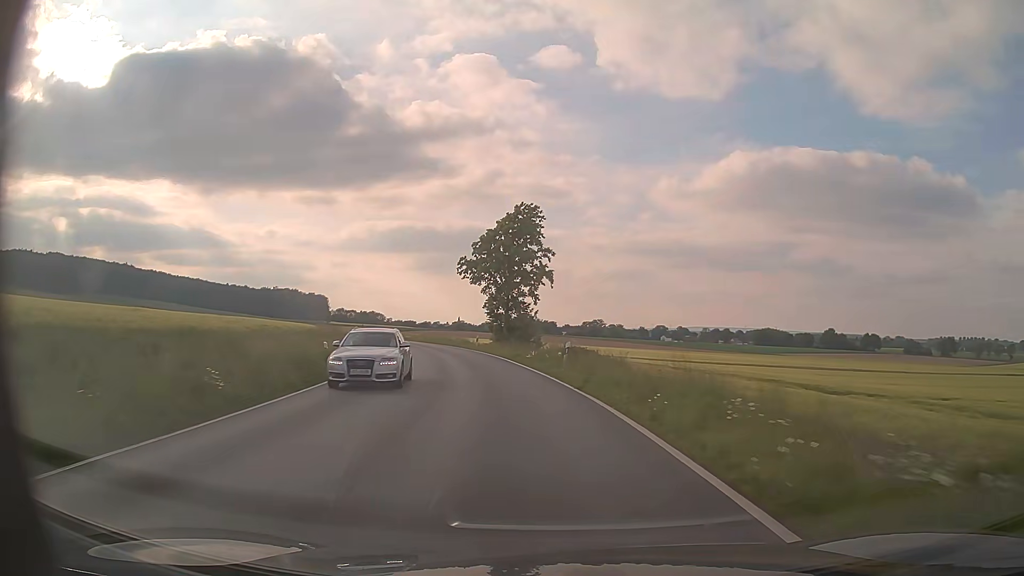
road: primary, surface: asphalt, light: Day
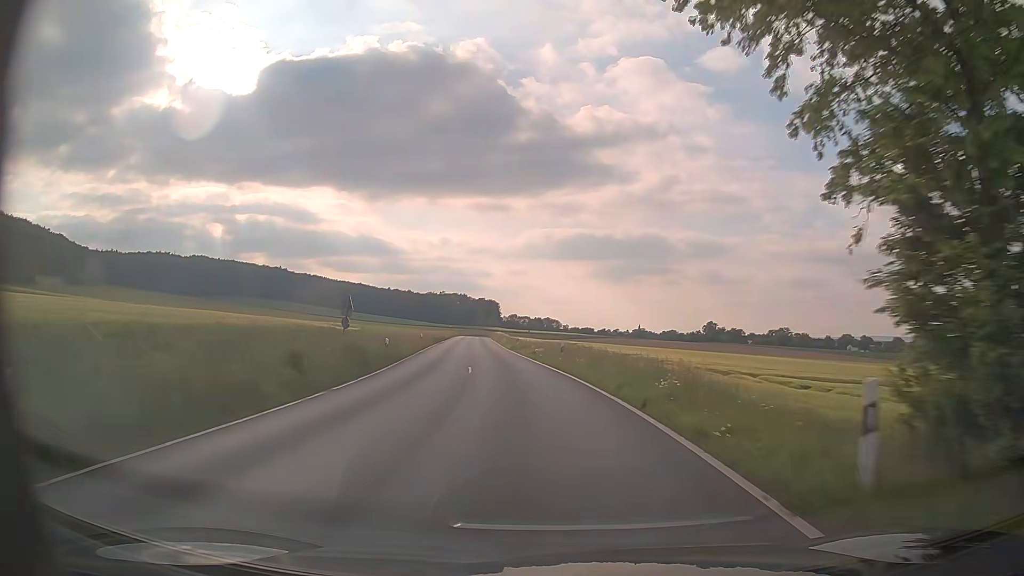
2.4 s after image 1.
(-5.9, +43.8) m; -15°
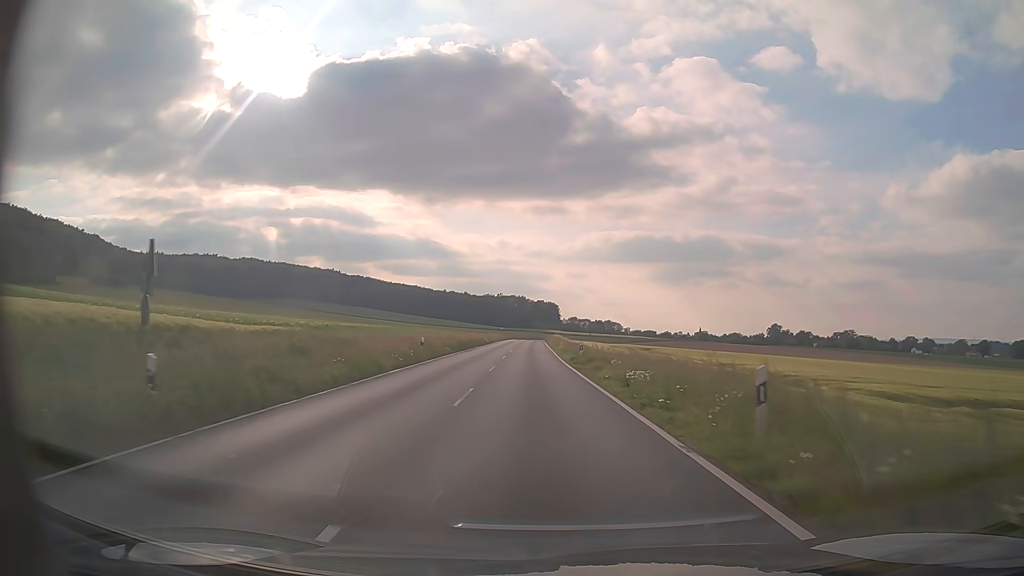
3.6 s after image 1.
(-1.1, +22.1) m; -5°
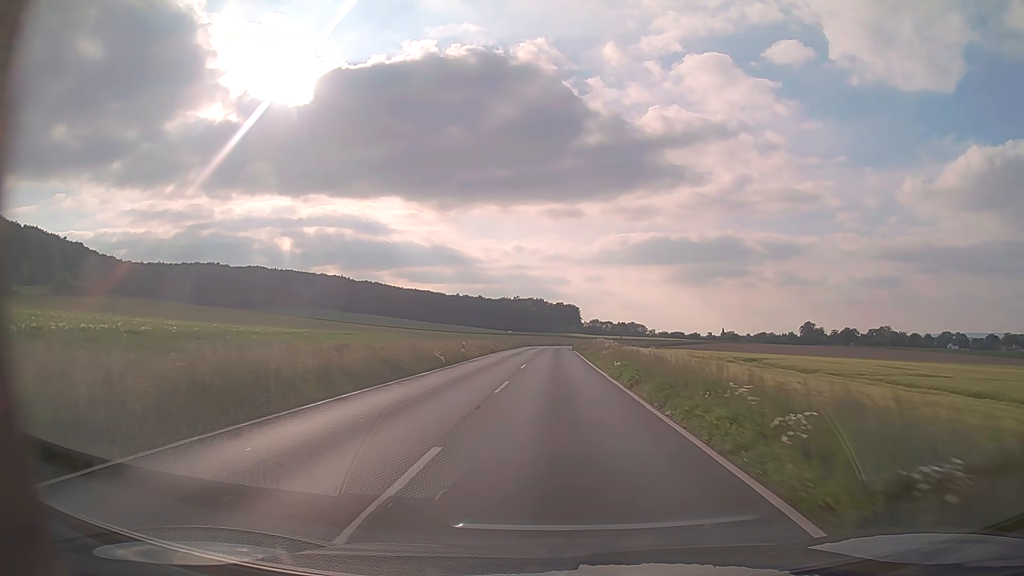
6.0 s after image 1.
(-1.2, +44.3) m; -2°
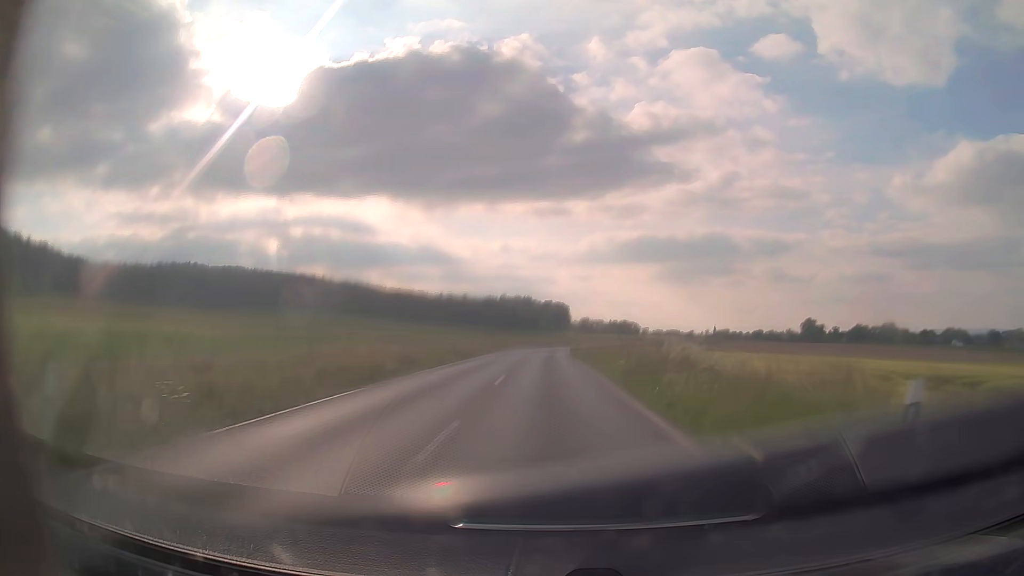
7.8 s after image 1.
(+0.3, +33.2) m; +1°
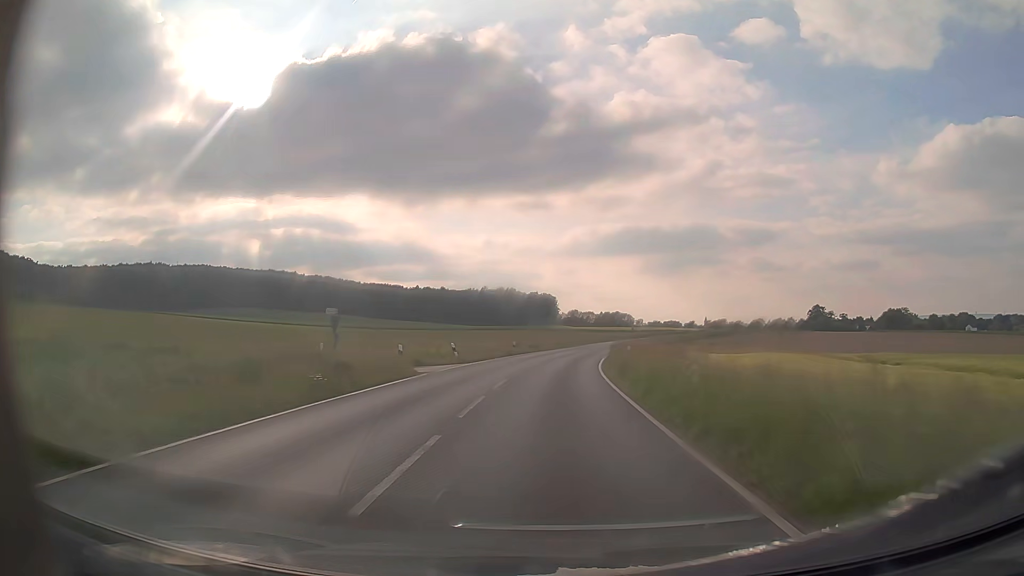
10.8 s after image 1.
(0.0, +55.5) m; +1°
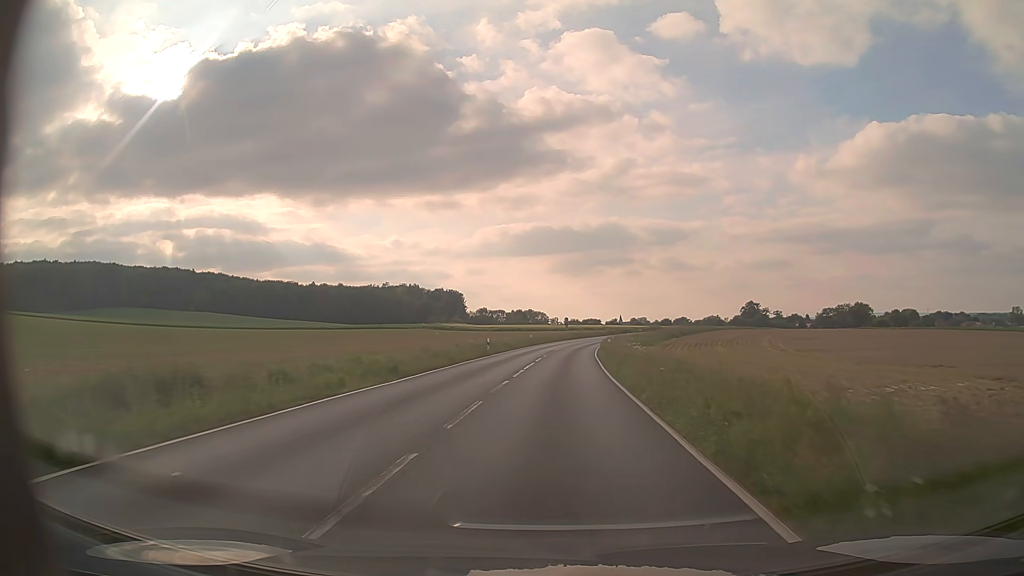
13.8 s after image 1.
(+3.5, +55.6) m; +8°
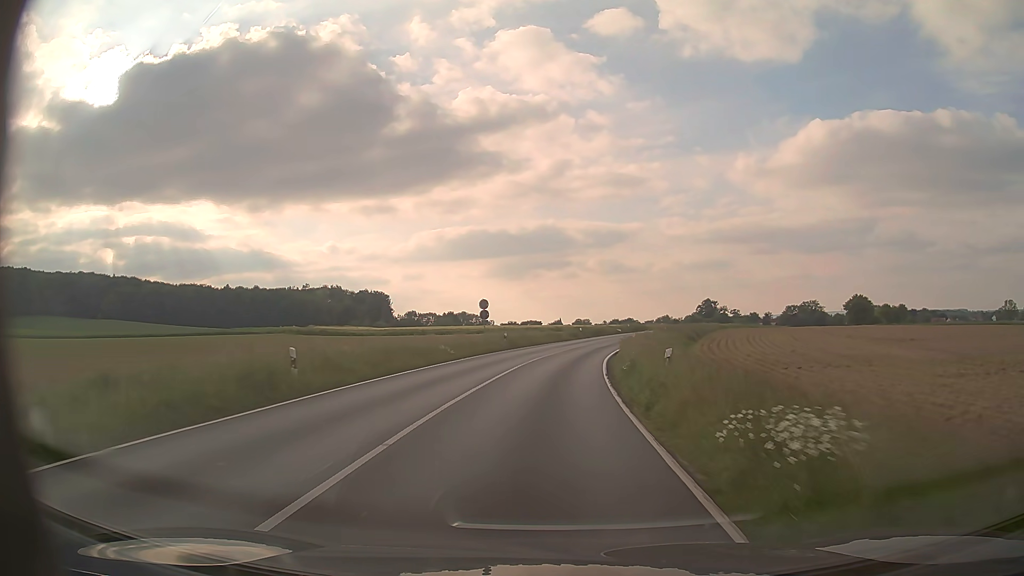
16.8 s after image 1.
(+2.6, +55.6) m; +5°
(0, +10) (+1, +20) (+1, +30) (+3, +40) (+4, +50) (+7, +59) (+10, +69) (+13, +79) (+16, +88) (+19, +97) m
